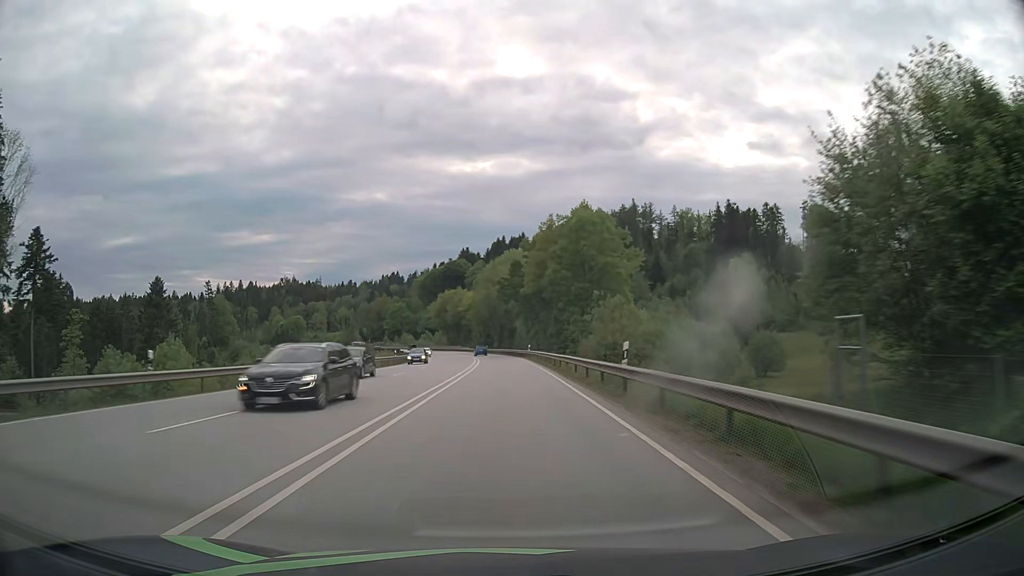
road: primary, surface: asphalt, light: Day
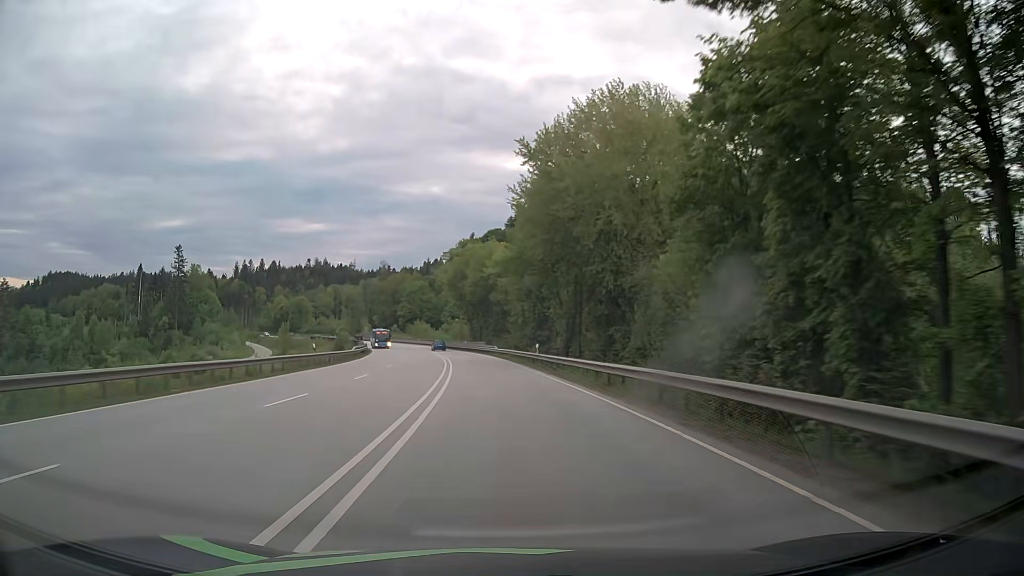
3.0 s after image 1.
(-2.0, +79.2) m; -4°
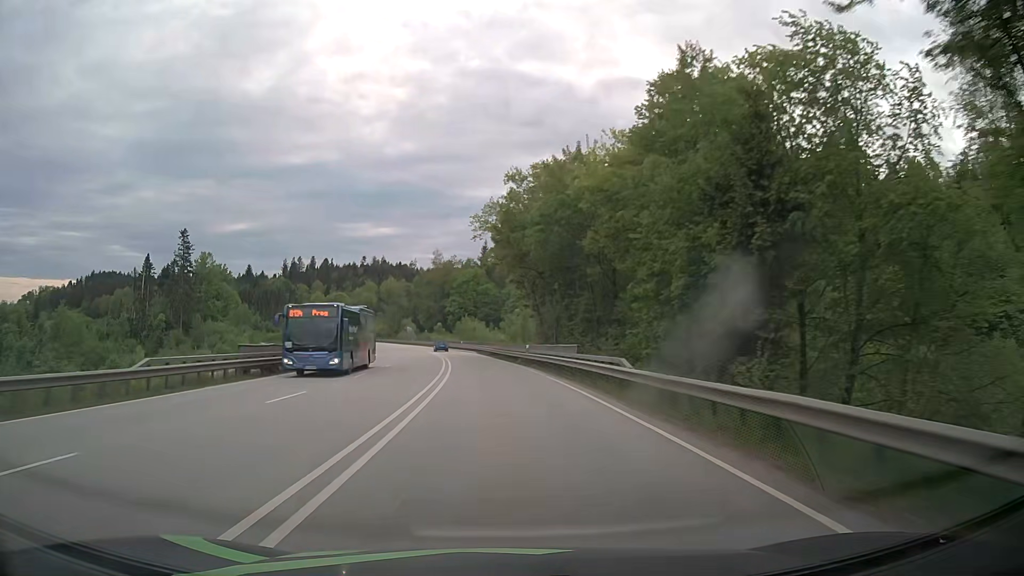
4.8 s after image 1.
(-2.1, +47.5) m; -6°
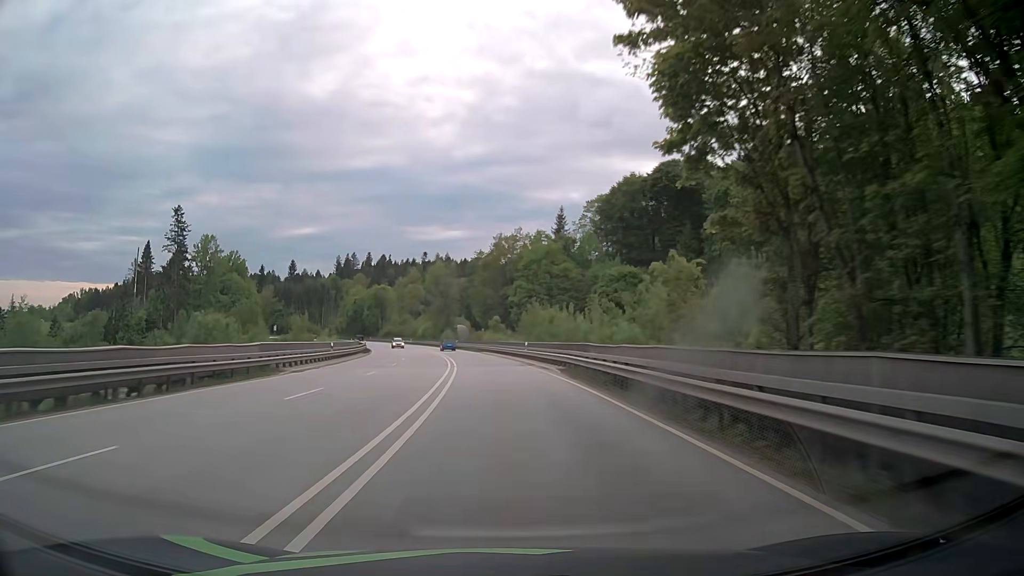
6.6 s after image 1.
(-2.5, +47.4) m; -6°
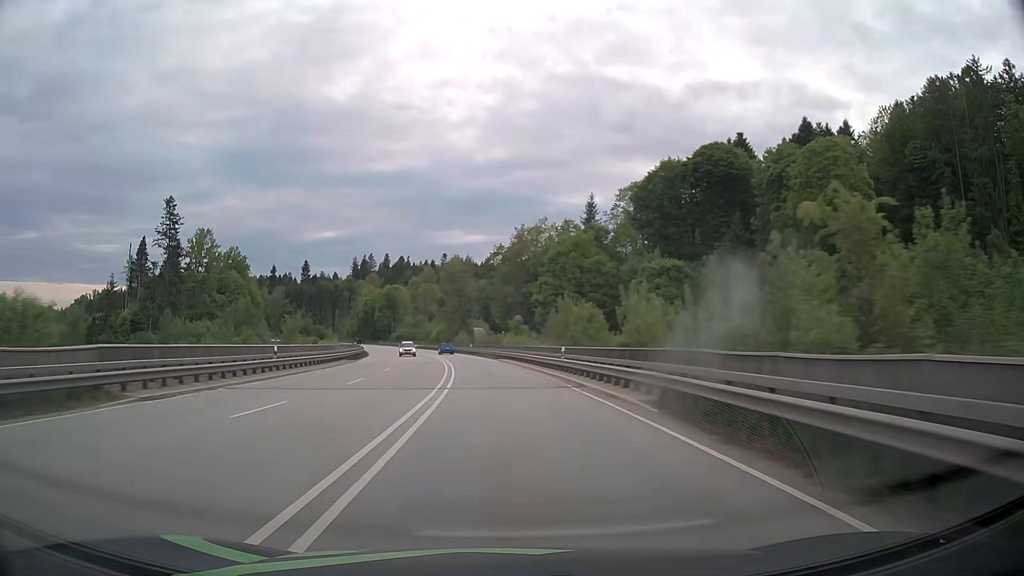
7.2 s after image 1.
(-0.2, +15.8) m; -2°
(0, +10) (0, +20) (-1, +30) (-2, +40) (-3, +50) (-4, +60) (-5, +70) (-7, +80) (-9, +89) (-11, +99) m
